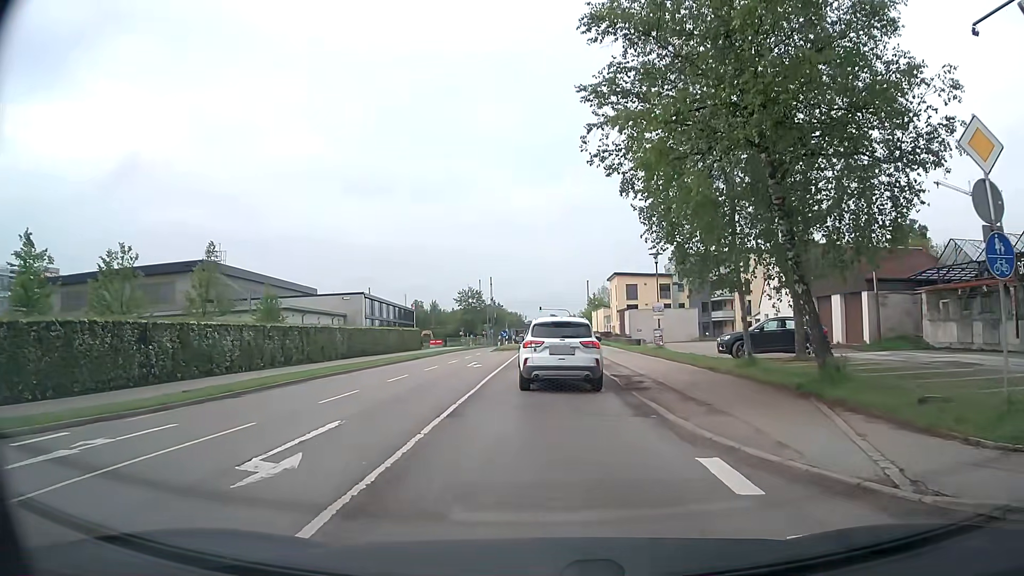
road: secondary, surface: asphalt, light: Day
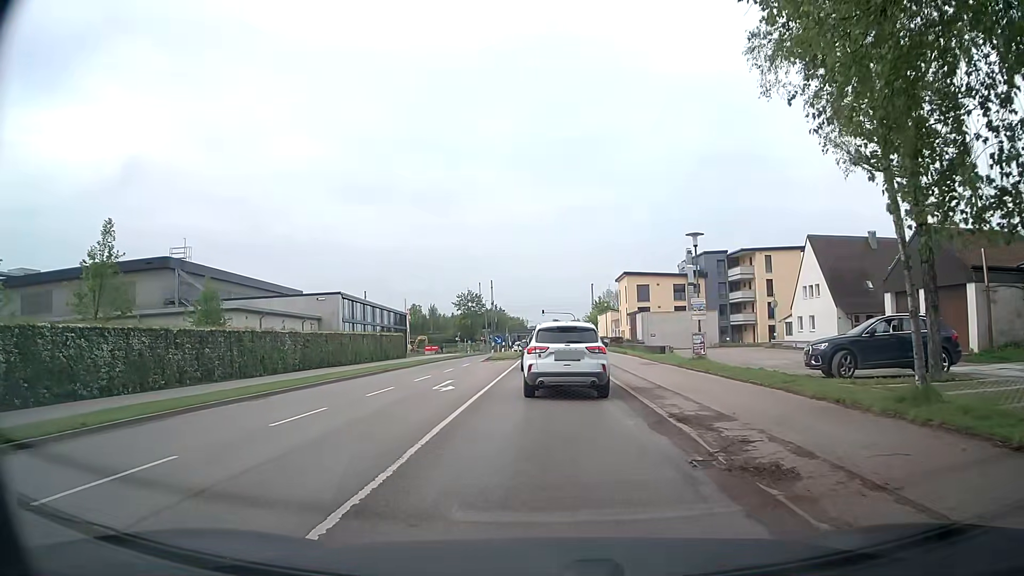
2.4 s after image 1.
(0.0, +8.8) m; -1°
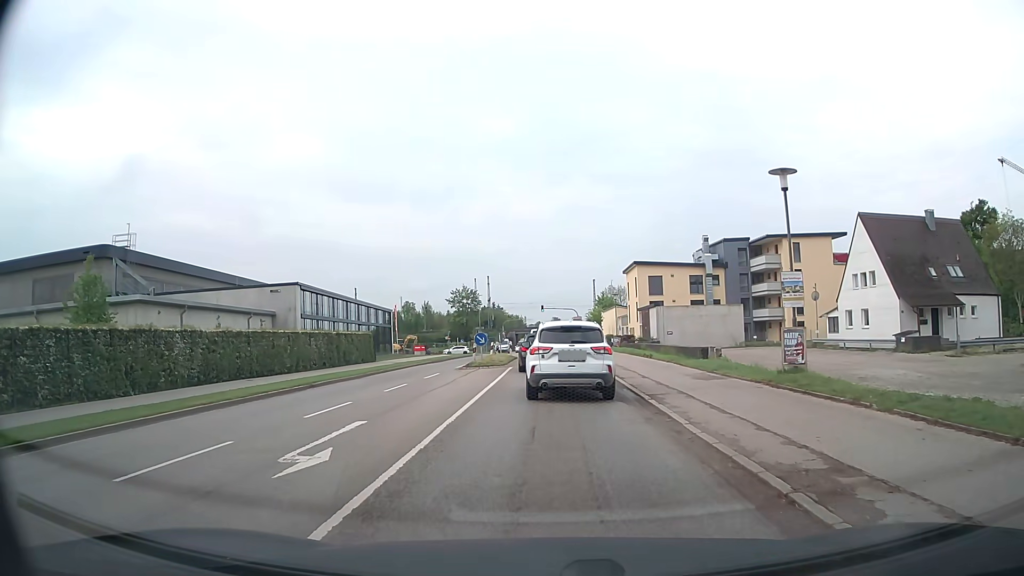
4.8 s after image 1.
(+0.1, +10.7) m; +1°
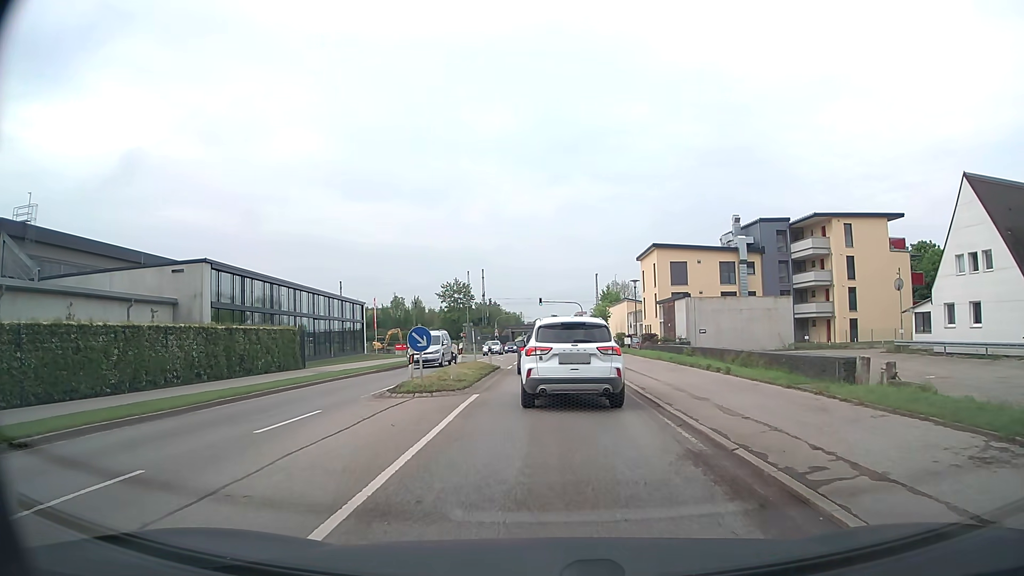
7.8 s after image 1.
(-0.1, +14.5) m; -1°
